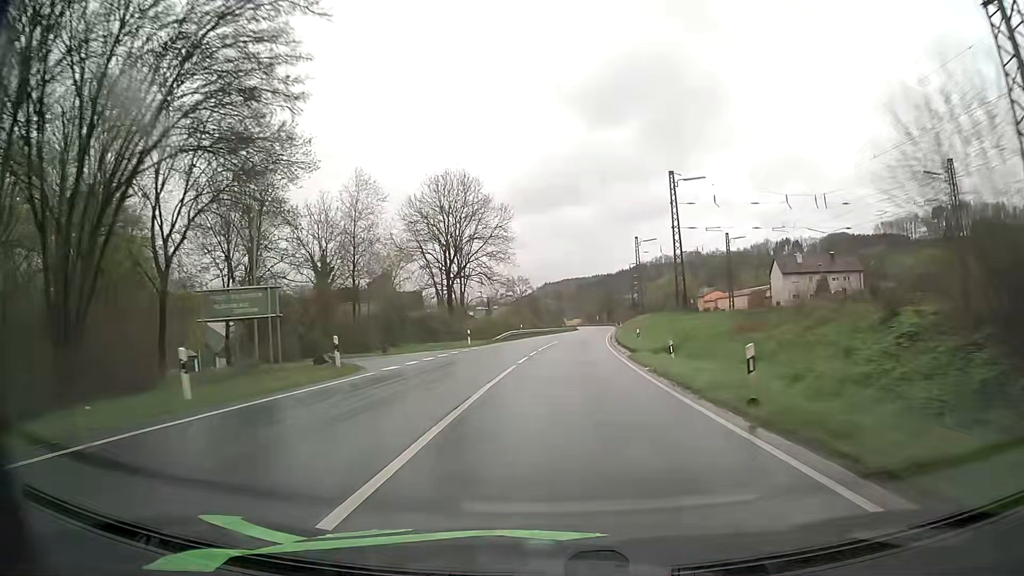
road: primary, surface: asphalt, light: Day
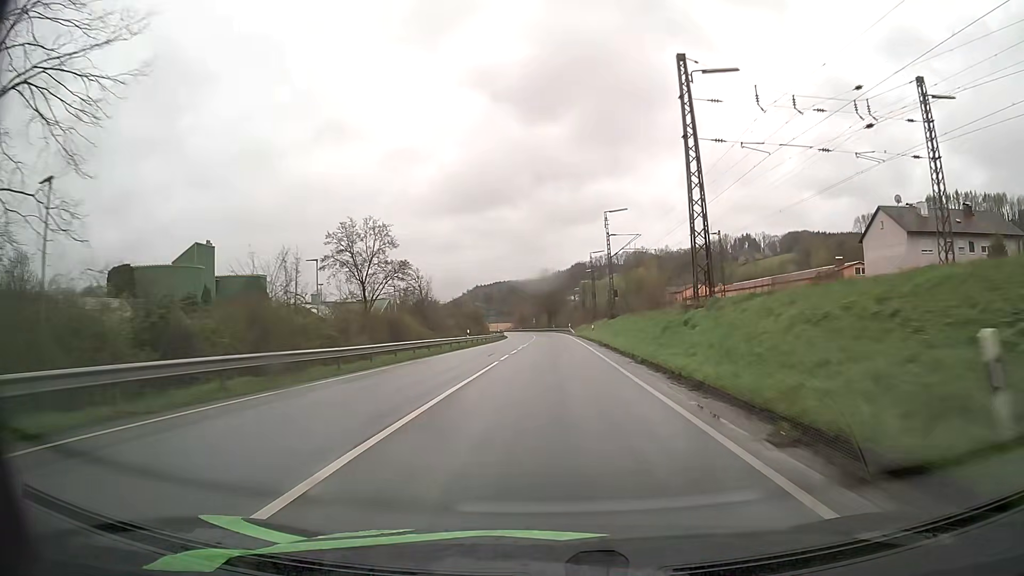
(+3.5, +64.7) m; +5°
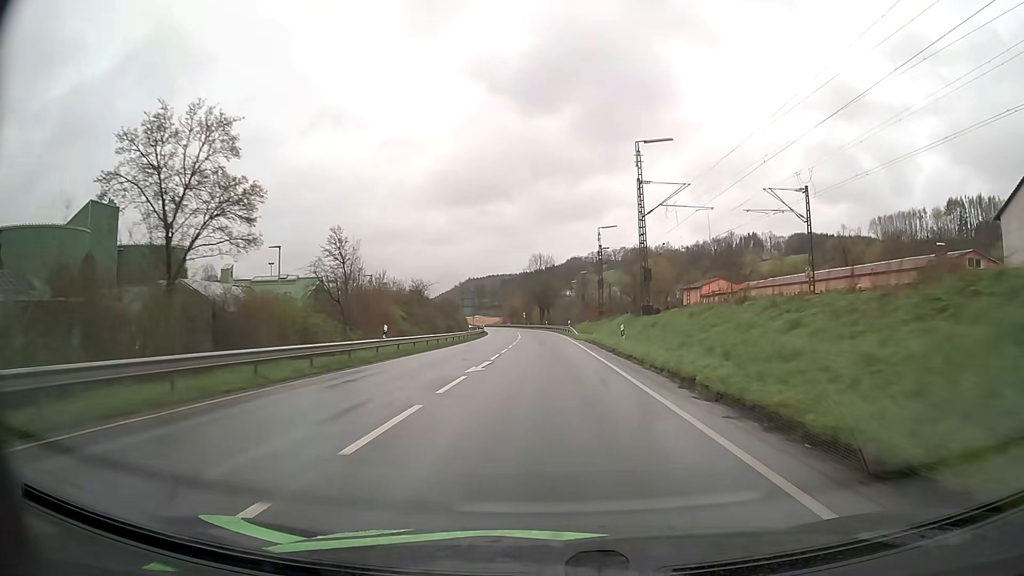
(+0.2, +26.1) m; +1°
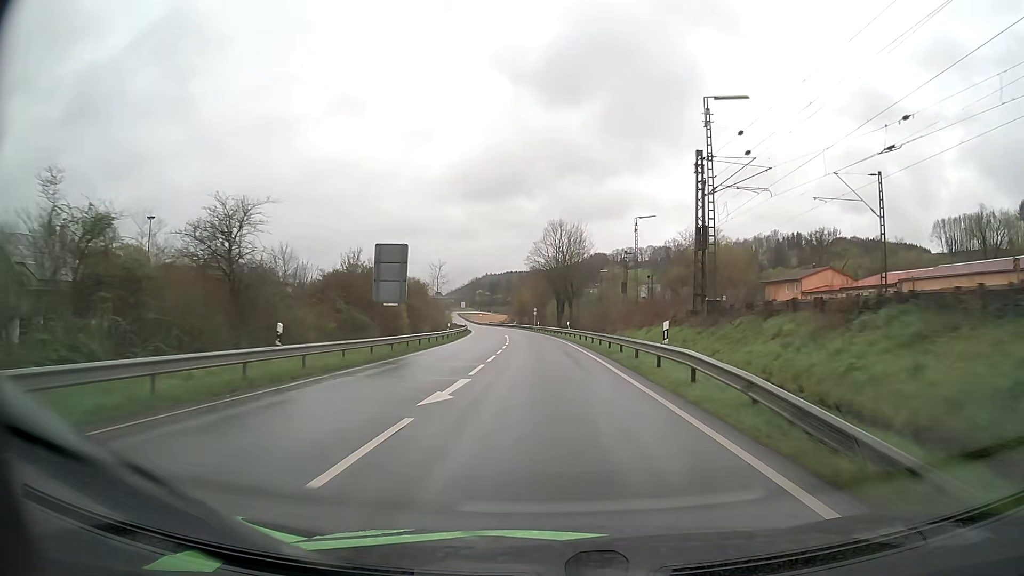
(-0.4, +49.2) m; -2°
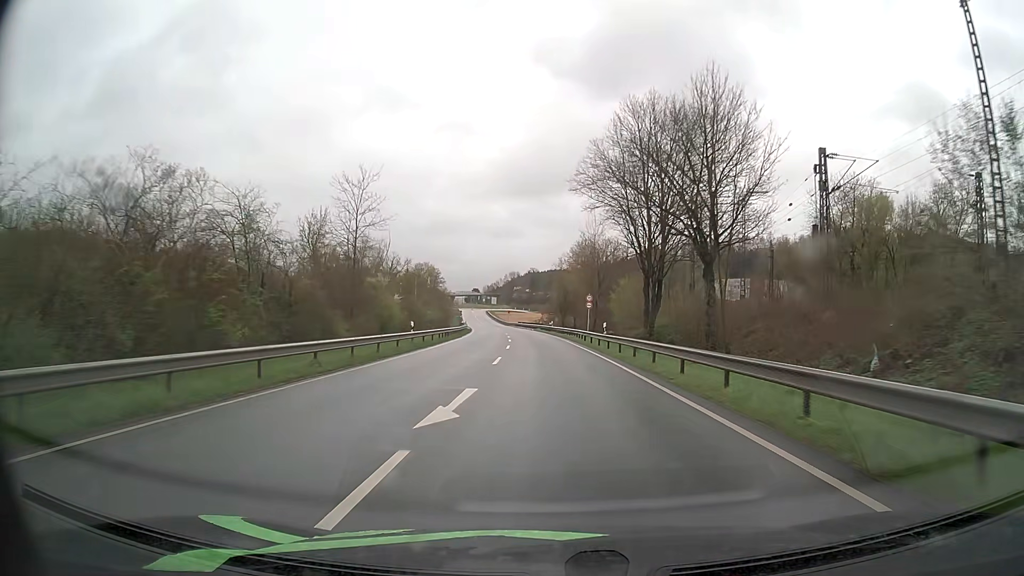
(-1.8, +56.7) m; -4°
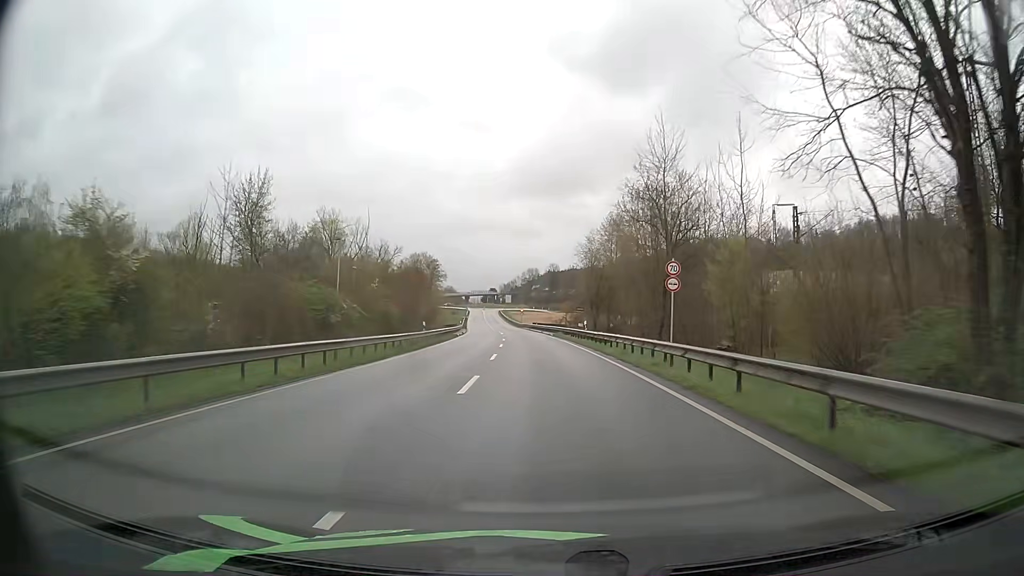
(-0.5, +33.0) m; -2°
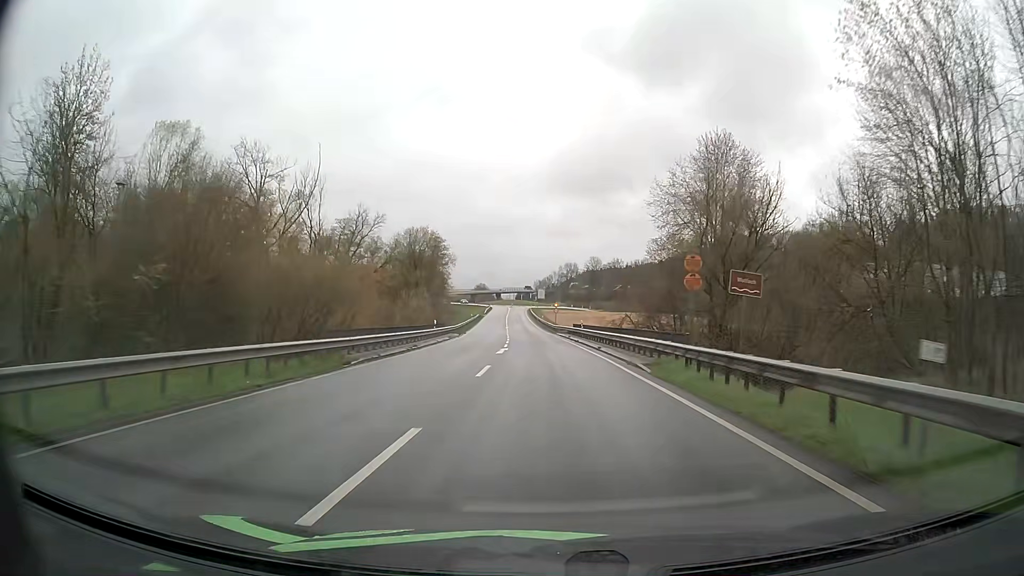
(-1.1, +43.5) m; -3°
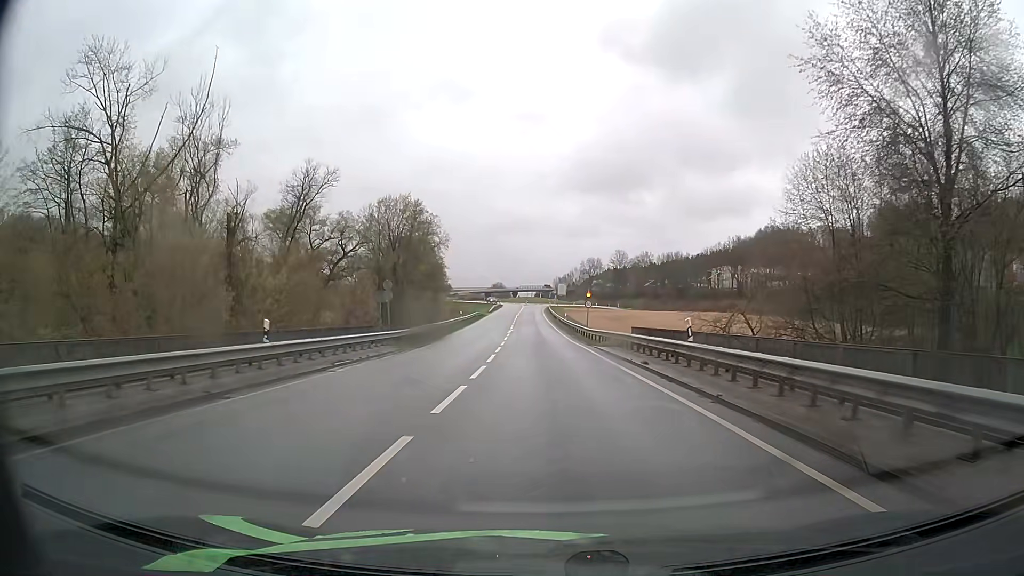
(-0.3, +31.1) m; -1°
(0, +10) (0, +20) (-1, +30) (-1, +40) (-1, +50) (-2, +60) (-2, +70) (-2, +80) (-3, +90) (-3, +100) m
